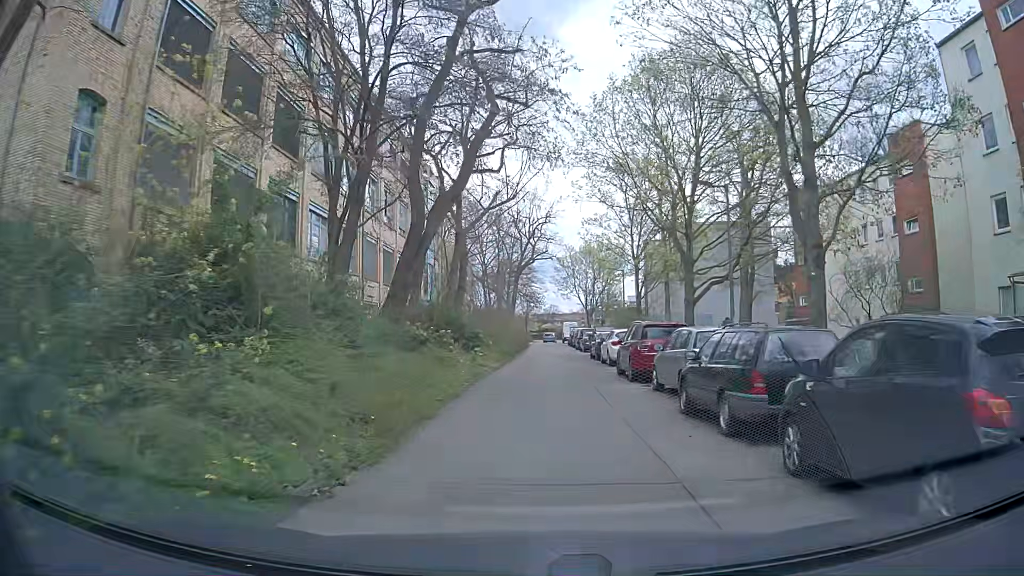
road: residential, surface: asphalt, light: Day
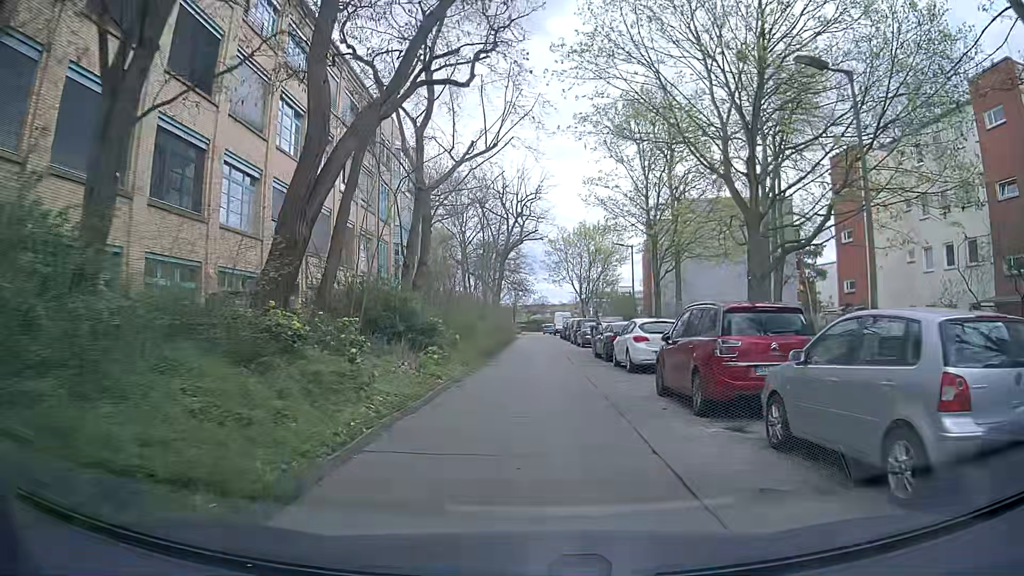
(+0.1, +8.6) m; +1°
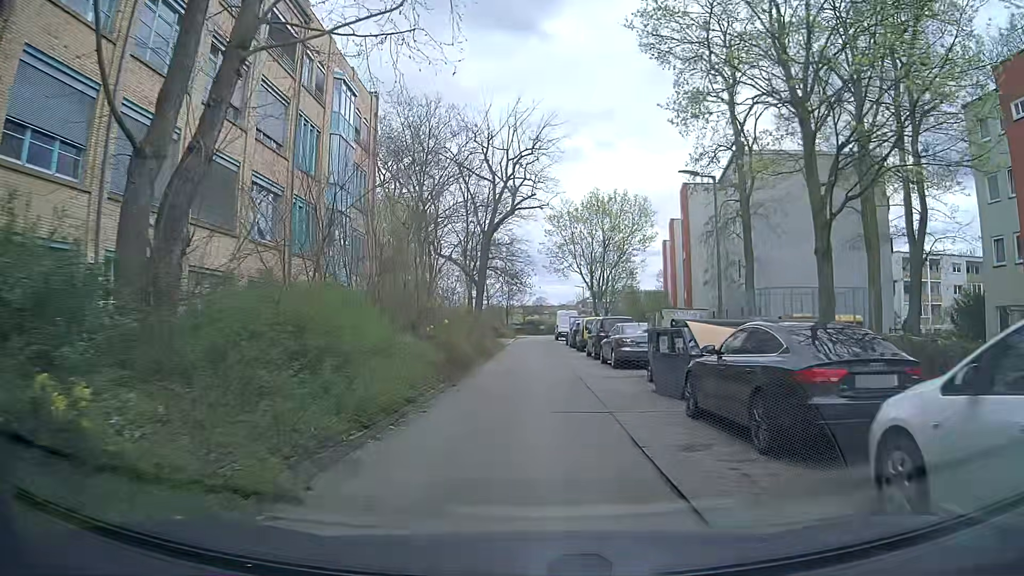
(+0.2, +17.2) m; 0°
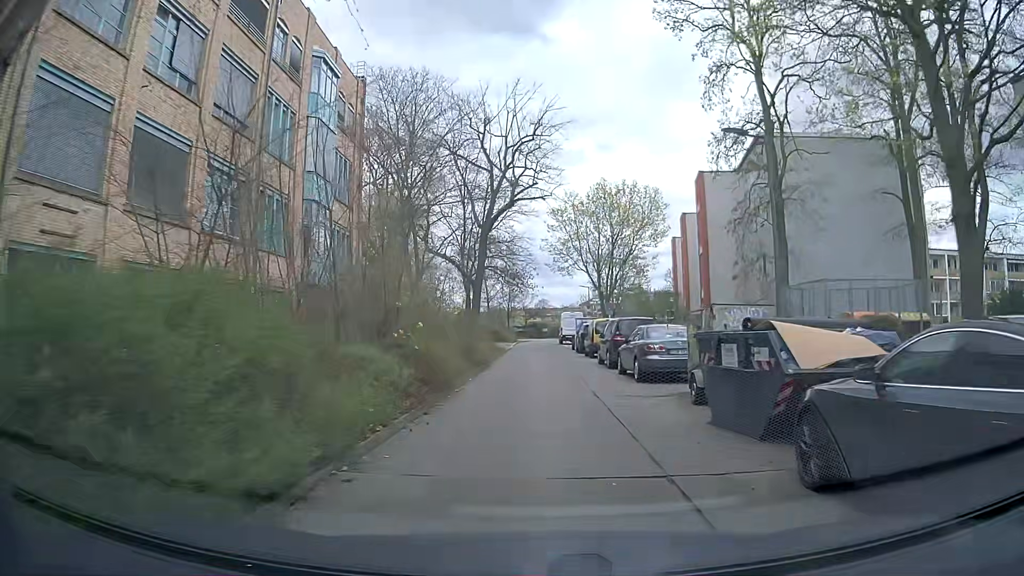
(0.0, +4.3) m; +1°
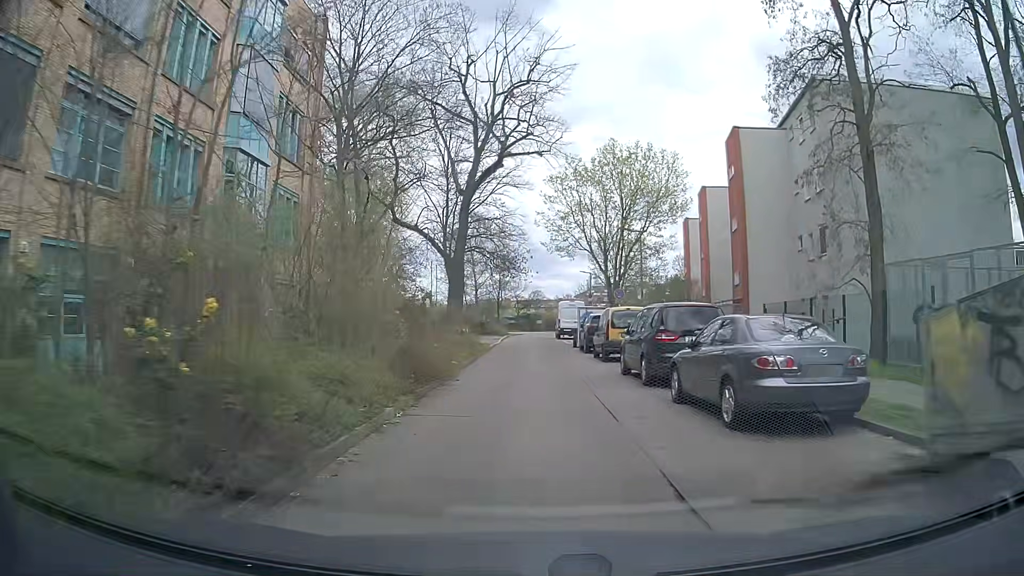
(0.0, +8.7) m; -1°
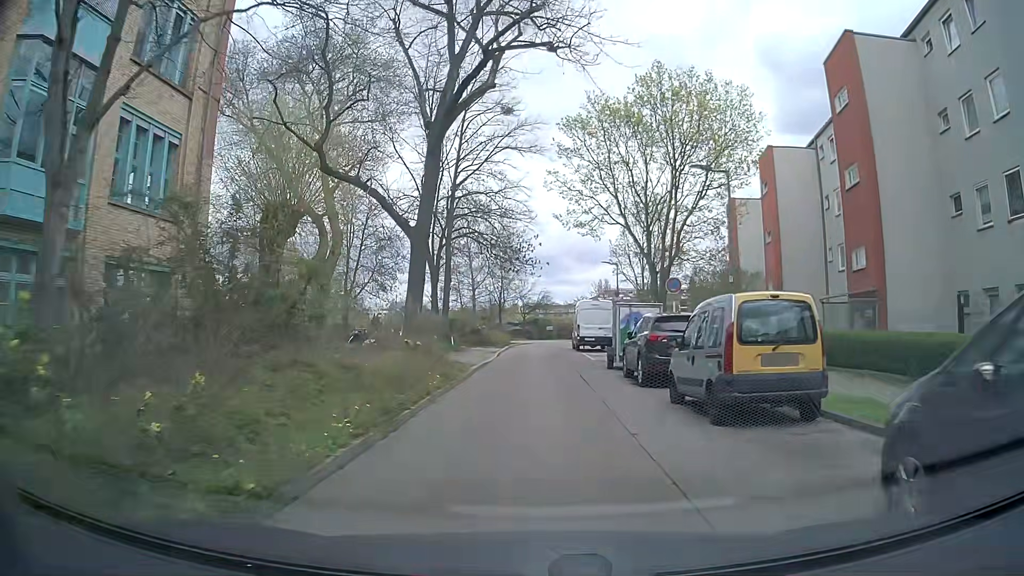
(+0.1, +13.1) m; 0°
